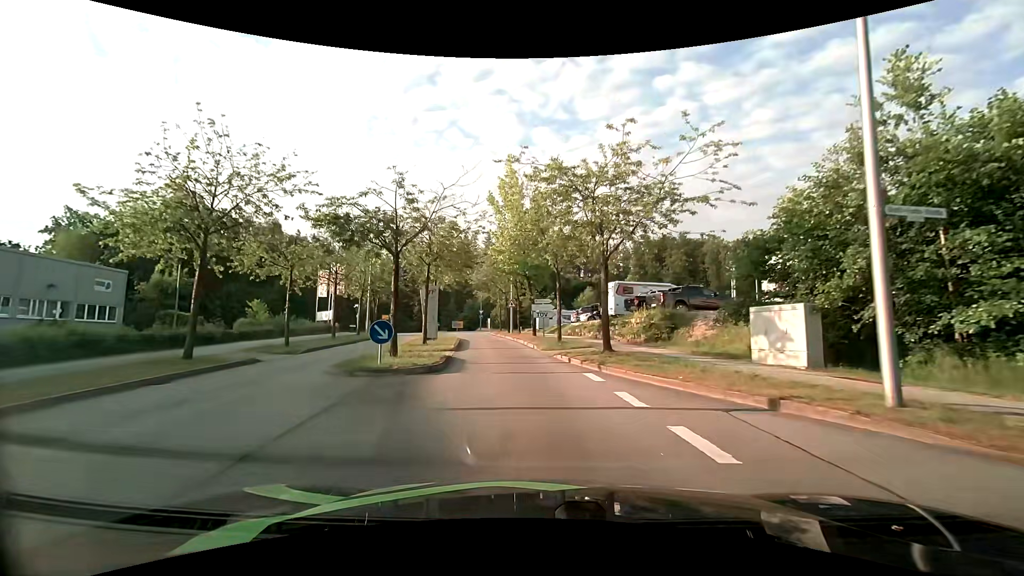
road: residential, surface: asphalt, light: Day
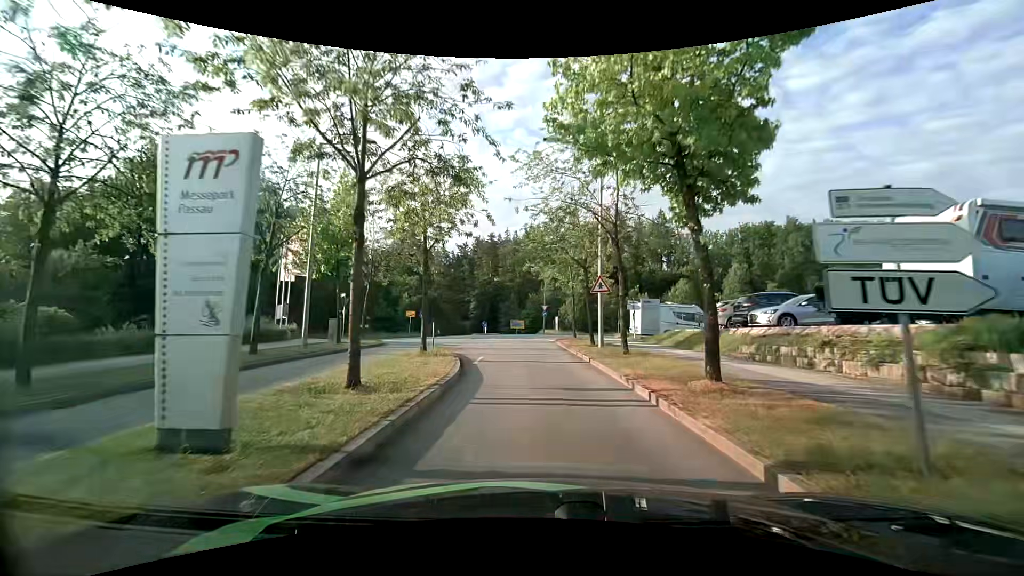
(-1.9, +22.9) m; -8°
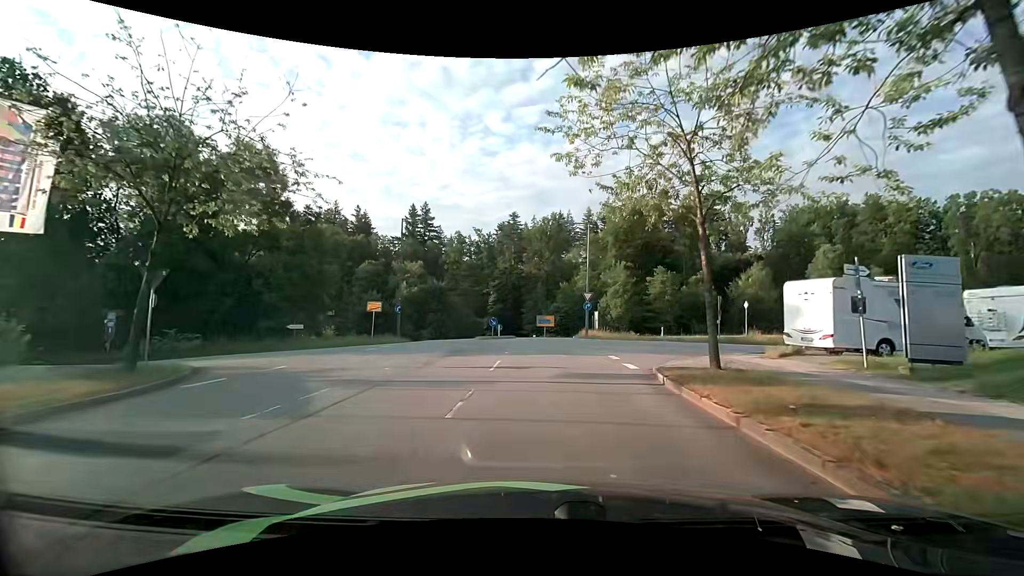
(-0.8, +20.5) m; -4°
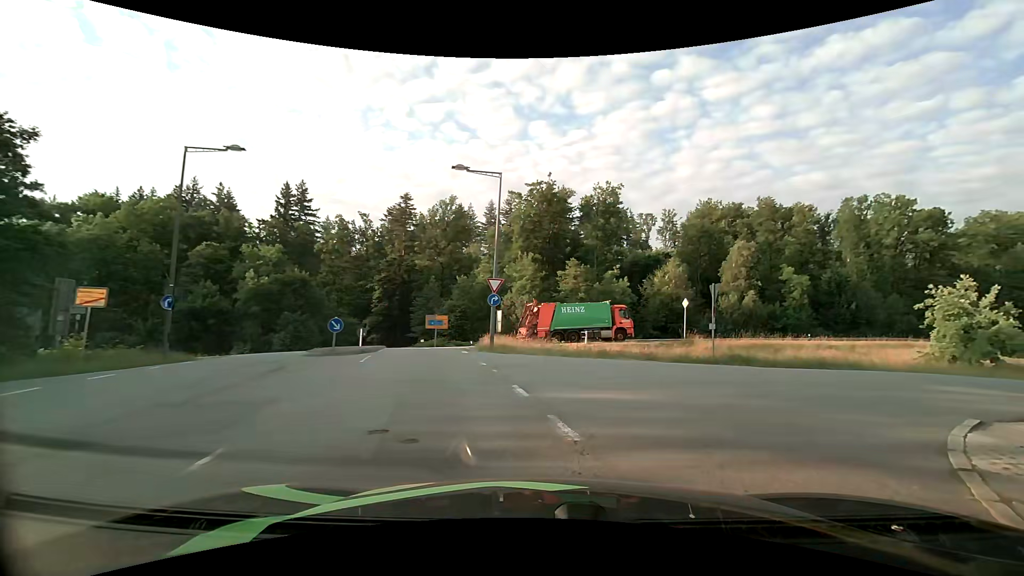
(+0.6, +13.9) m; +11°
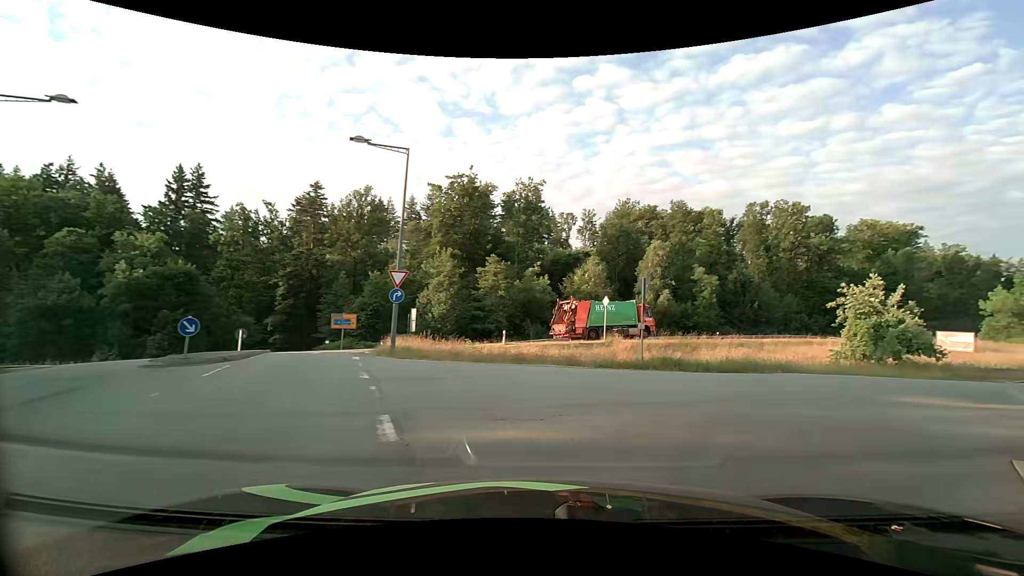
(+0.2, +3.0) m; +7°
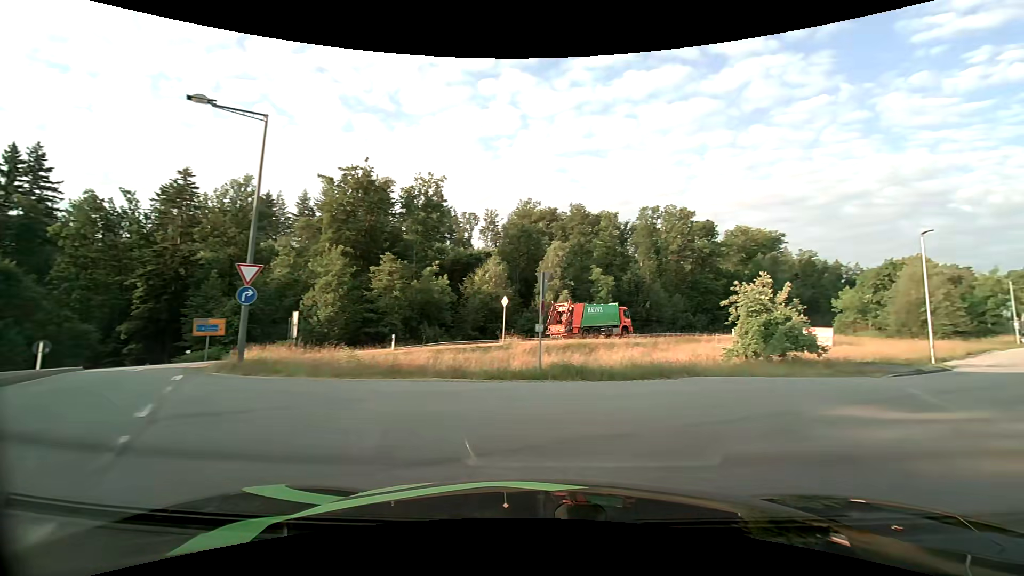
(+0.3, +2.8) m; +13°
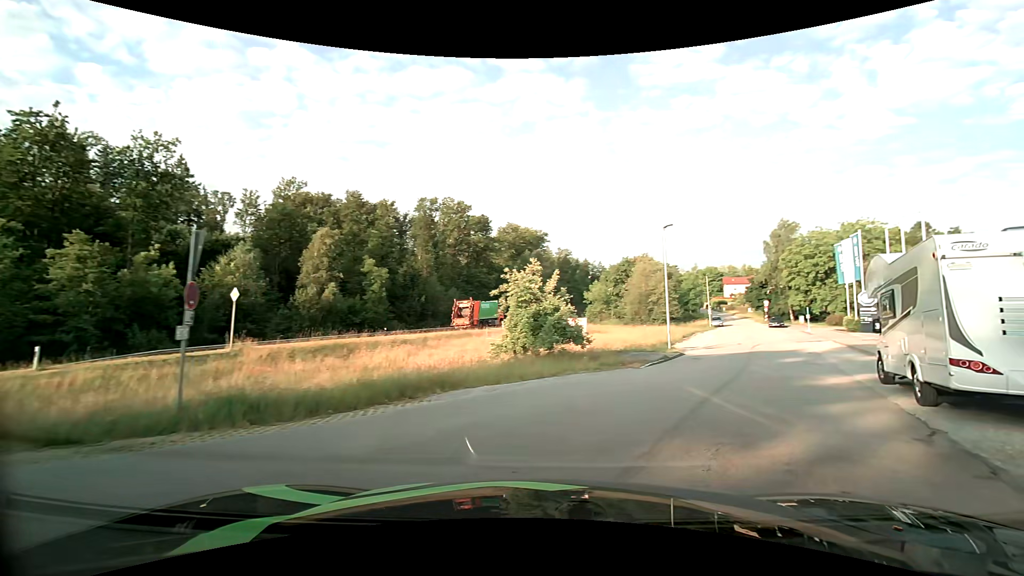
(+1.0, +5.0) m; +24°
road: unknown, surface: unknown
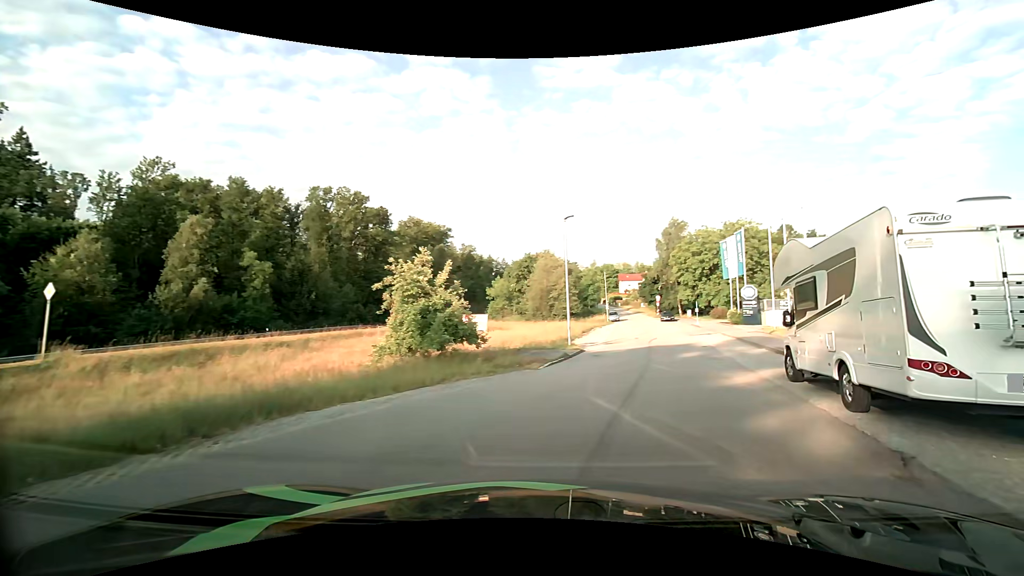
(+0.3, +2.6) m; +11°
